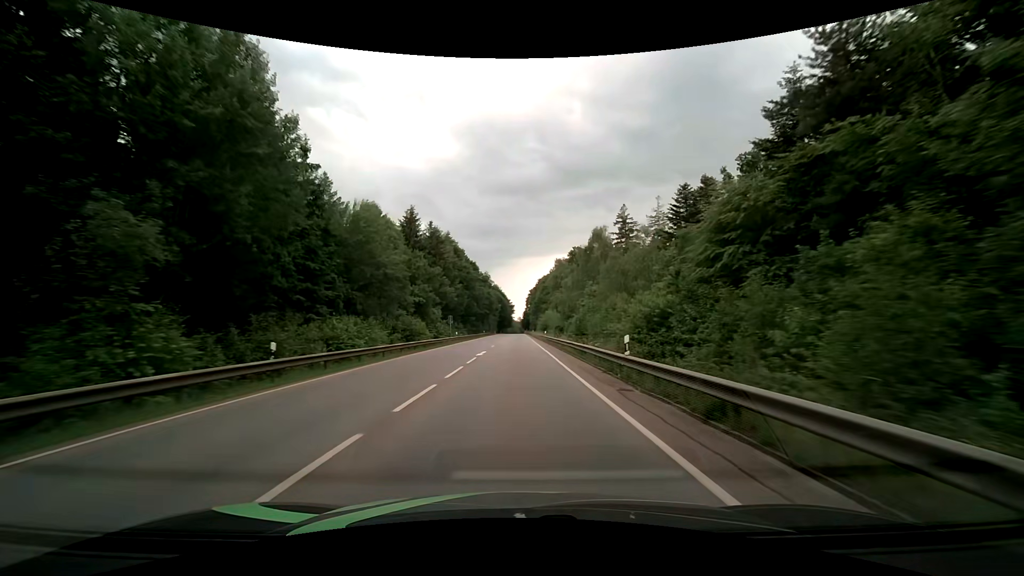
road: secondary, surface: asphalt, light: Day
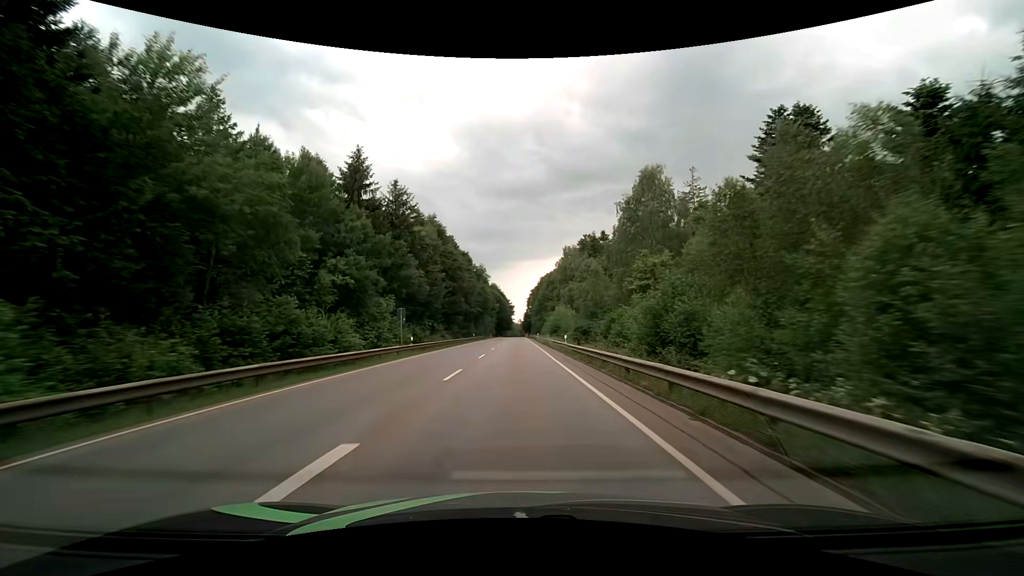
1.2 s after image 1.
(0.0, +25.1) m; 0°
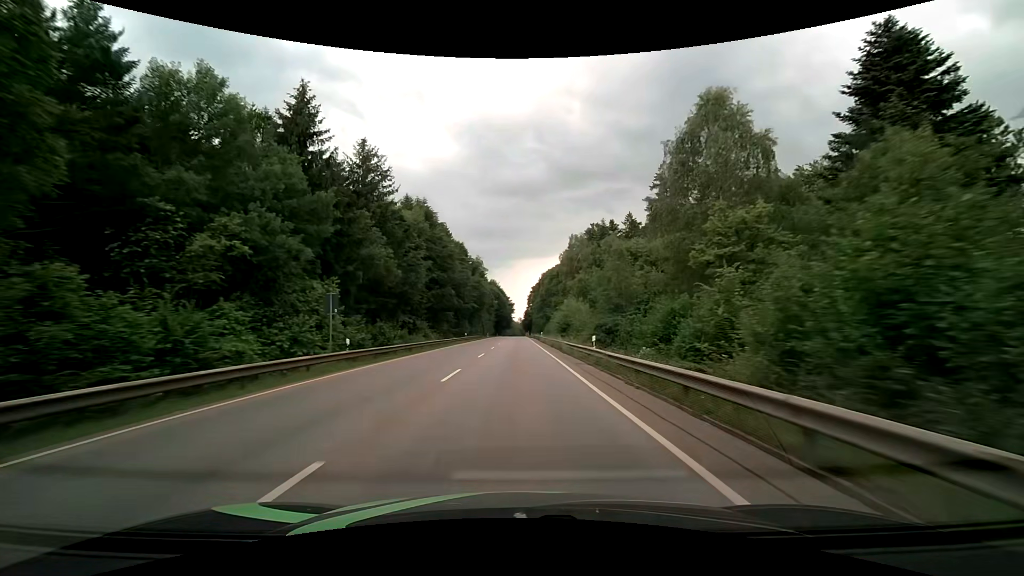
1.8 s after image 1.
(-0.1, +12.9) m; 0°
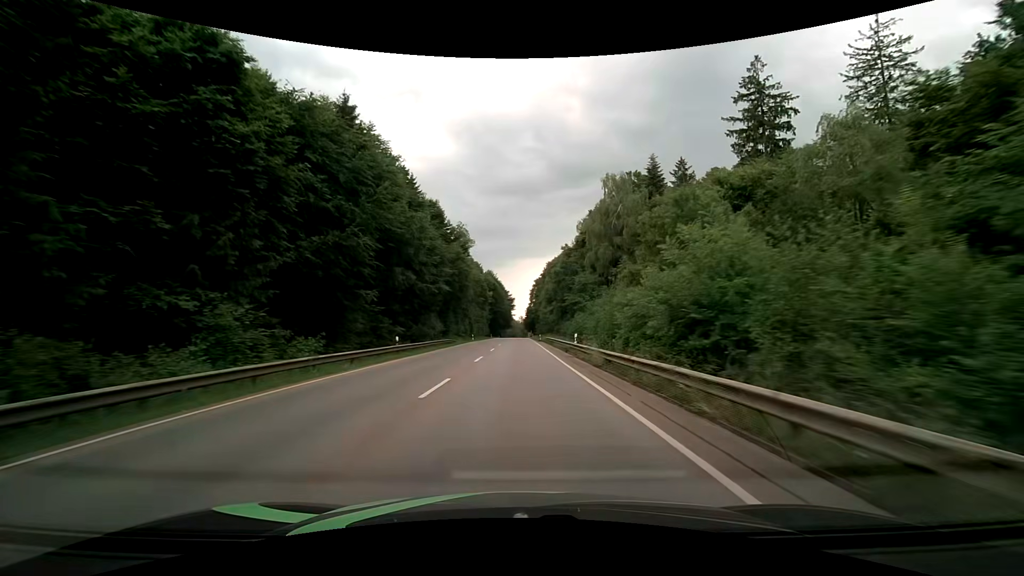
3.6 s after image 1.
(-0.1, +40.0) m; -1°
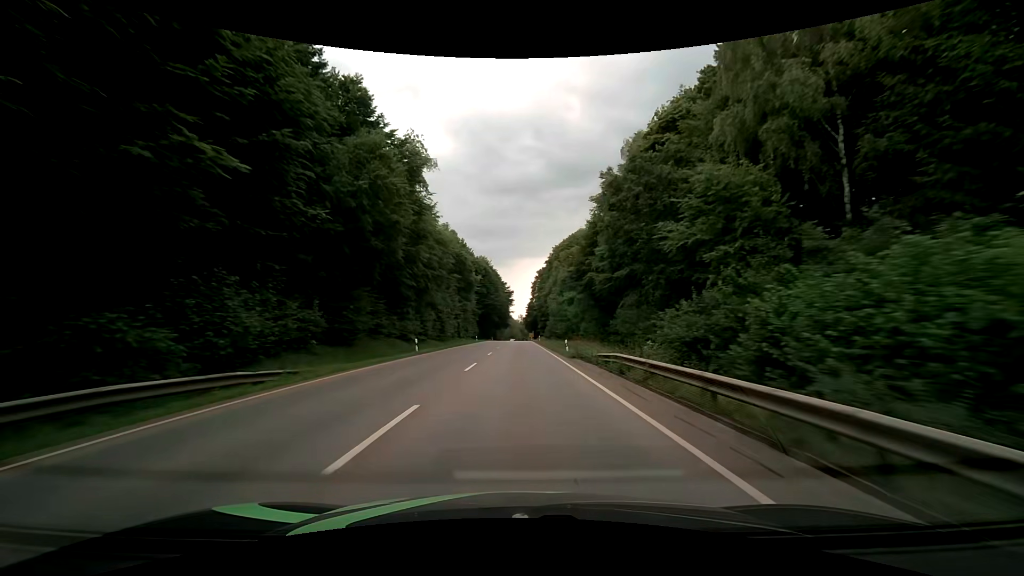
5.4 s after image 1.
(+0.2, +41.5) m; +1°
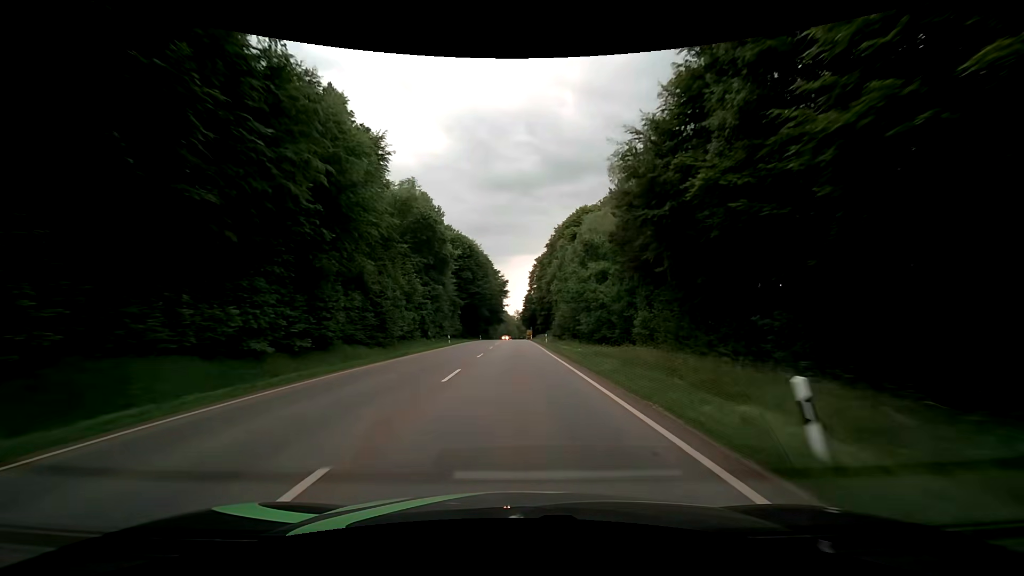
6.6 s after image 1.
(0.0, +28.3) m; 0°
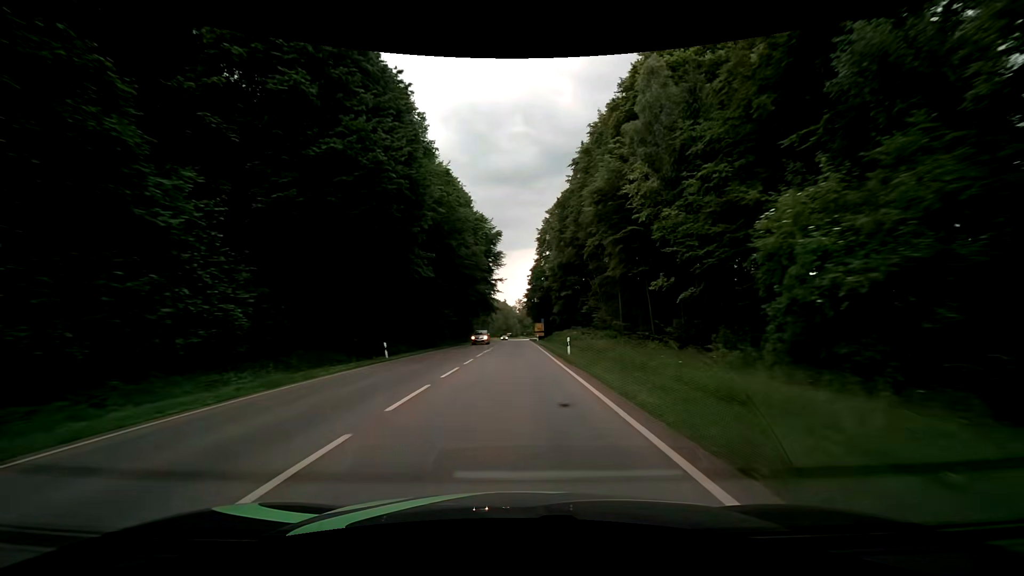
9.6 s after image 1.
(-0.1, +70.8) m; 0°
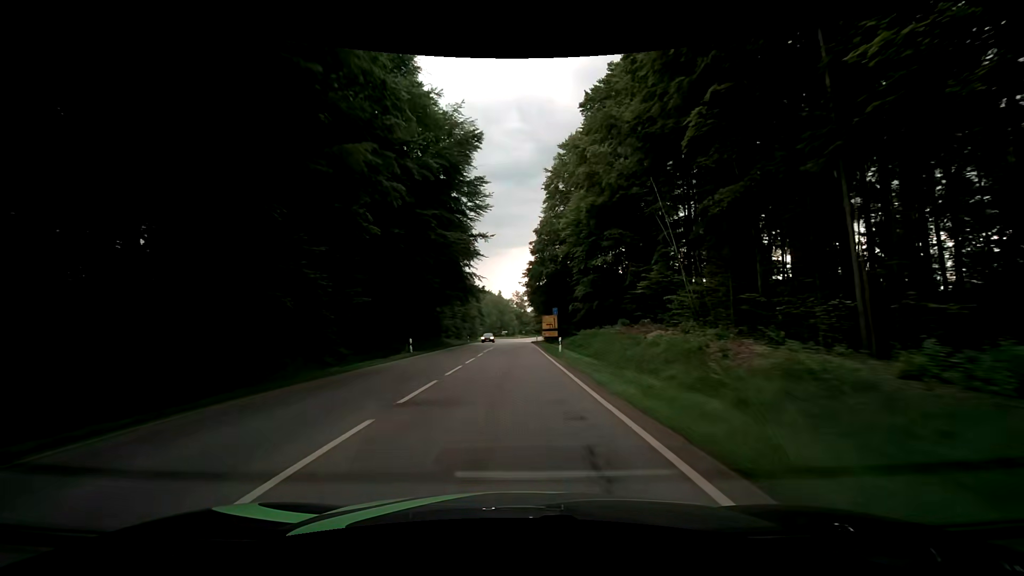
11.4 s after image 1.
(+0.1, +41.4) m; 0°
(0, +10) (0, +20) (0, +30) (0, +40) (0, +50) (0, +60) (0, +70) (0, +80) (0, +90) (0, +100) m
